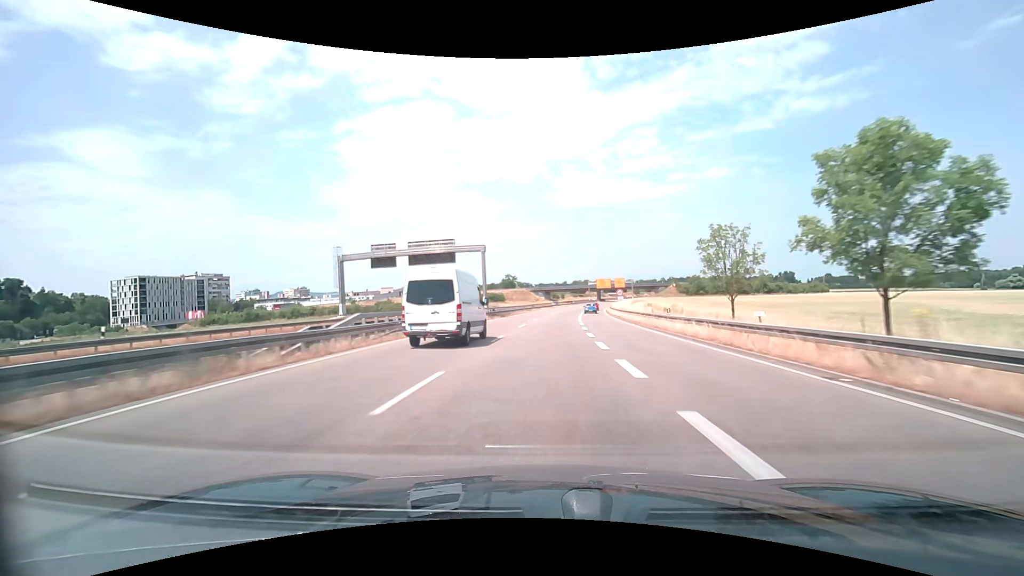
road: trunk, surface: asphalt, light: Day
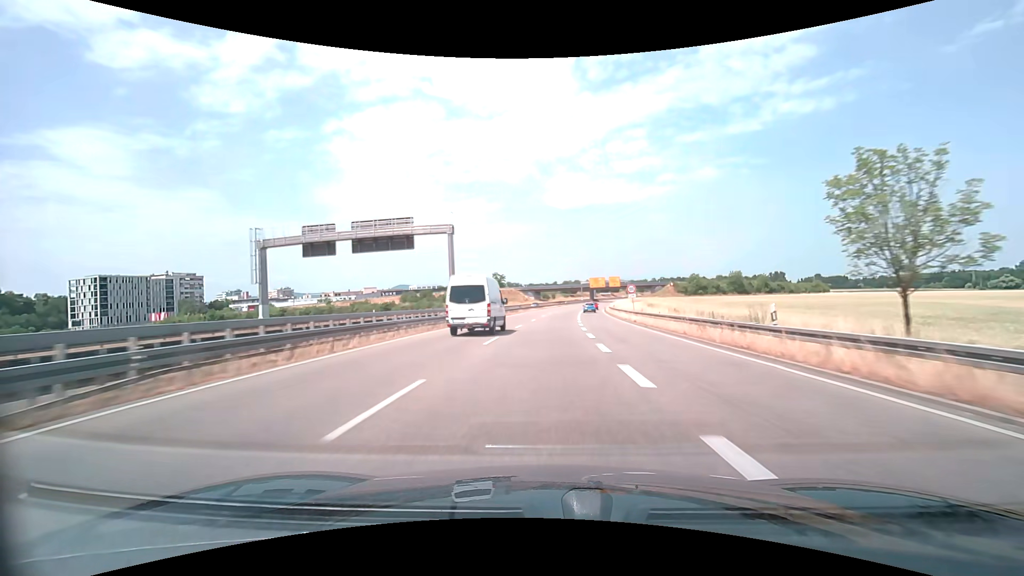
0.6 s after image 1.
(+0.2, +13.2) m; +1°
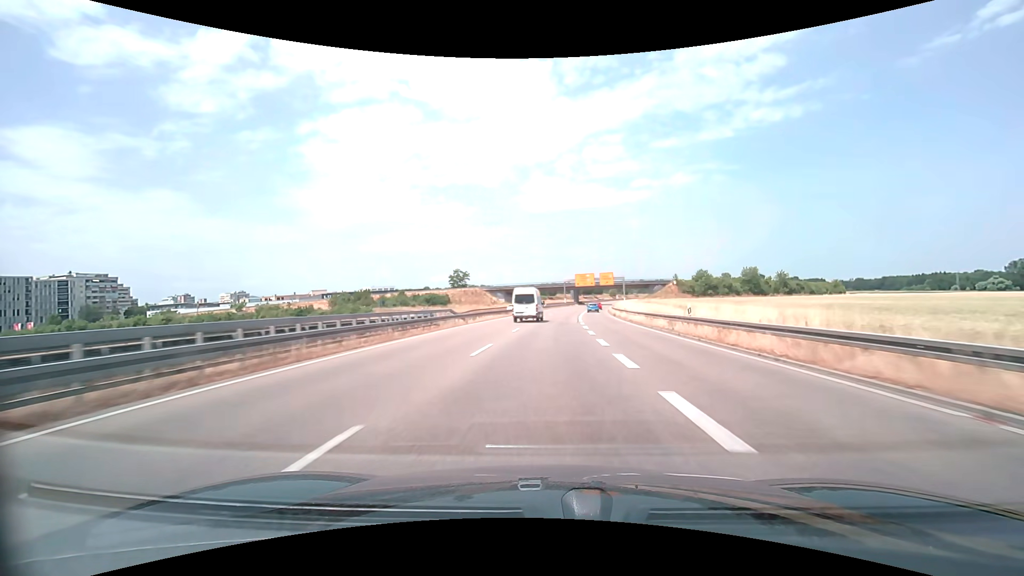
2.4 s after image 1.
(+1.1, +39.7) m; +3°
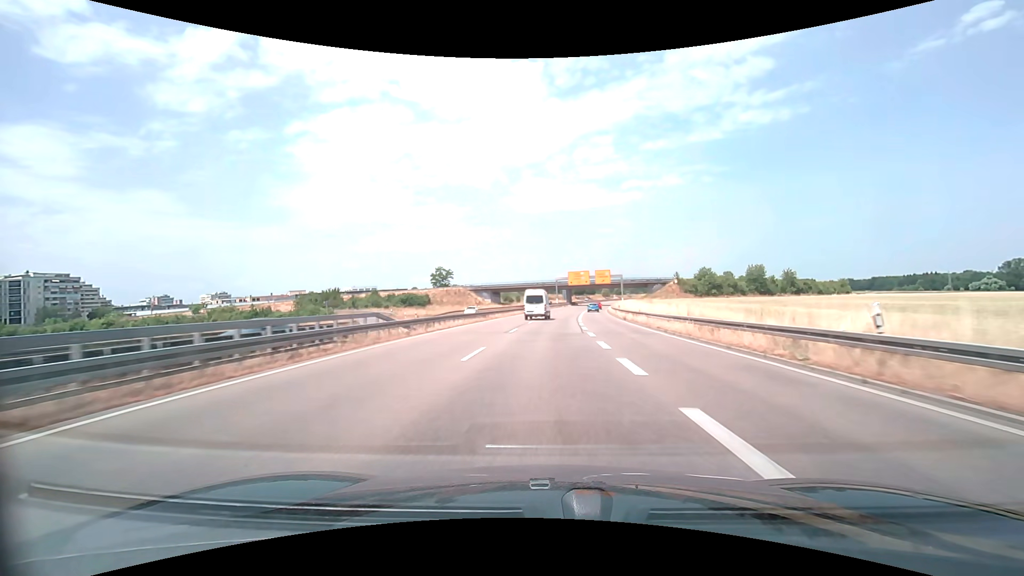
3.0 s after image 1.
(+0.1, +13.2) m; +1°
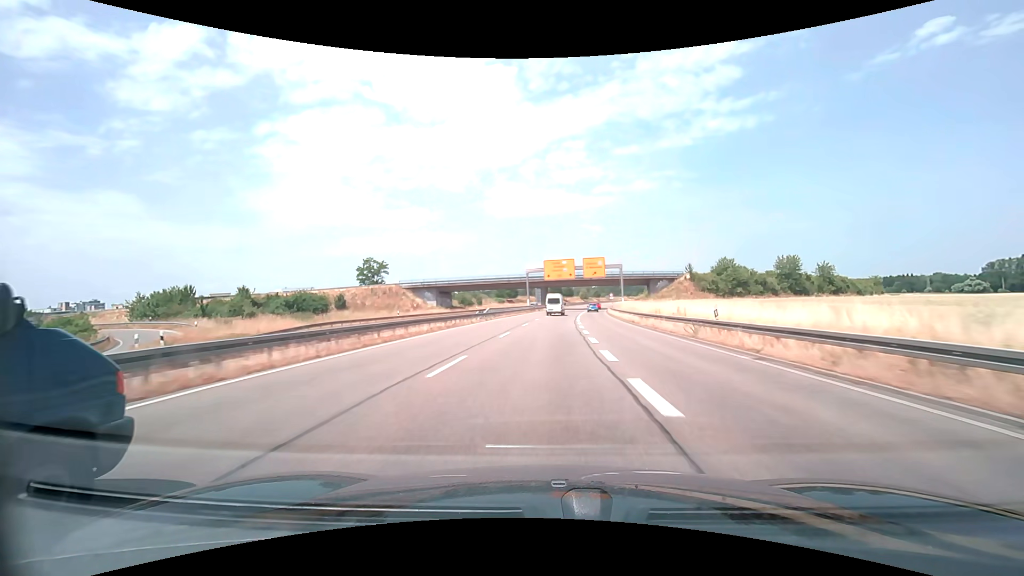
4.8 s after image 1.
(+1.2, +39.5) m; +3°
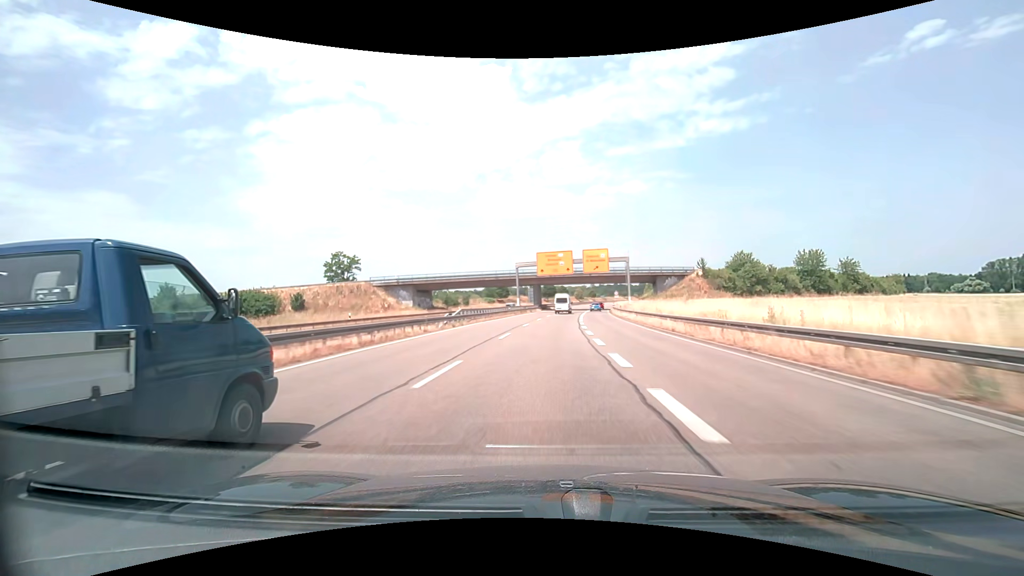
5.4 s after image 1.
(+0.1, +13.2) m; +1°
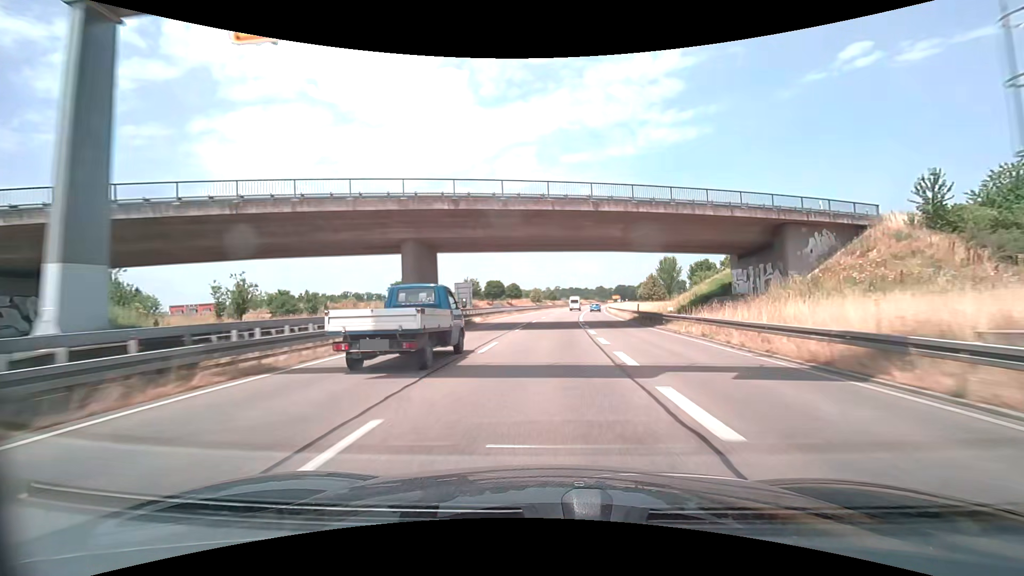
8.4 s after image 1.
(+3.1, +65.8) m; +5°
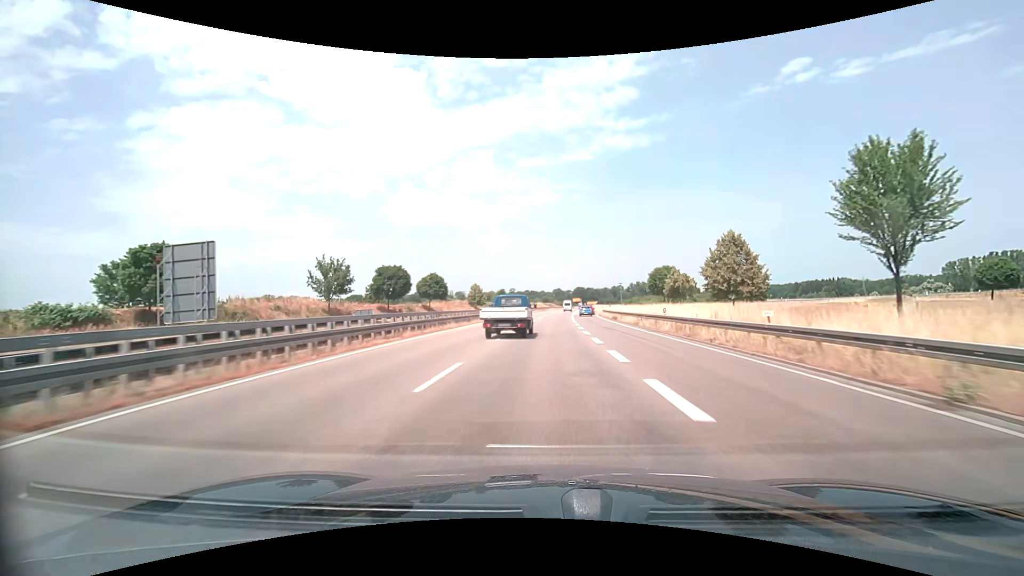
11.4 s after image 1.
(+2.7, +65.8) m; +5°
(0, +10) (0, +20) (+1, +30) (+1, +40) (+1, +50) (+2, +60) (+2, +70) (+3, +80) (+4, +90) (+4, +100) m
